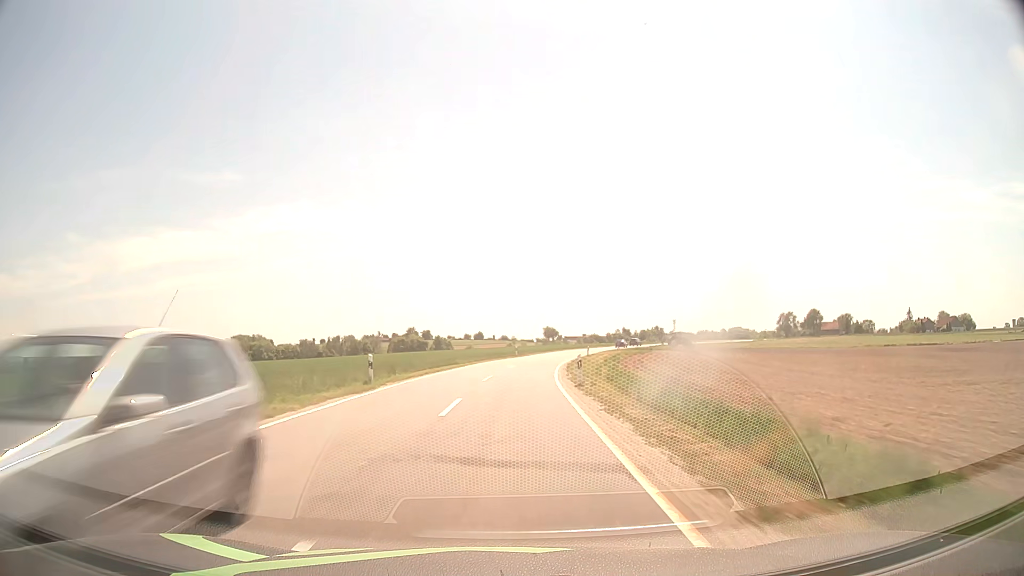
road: tertiary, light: Day
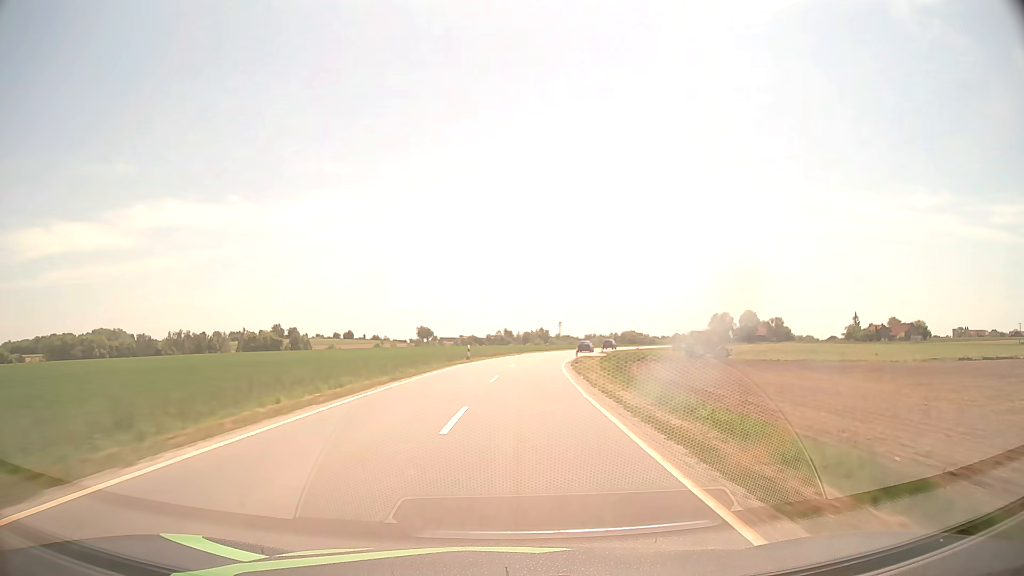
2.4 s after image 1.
(+5.1, +63.1) m; +10°
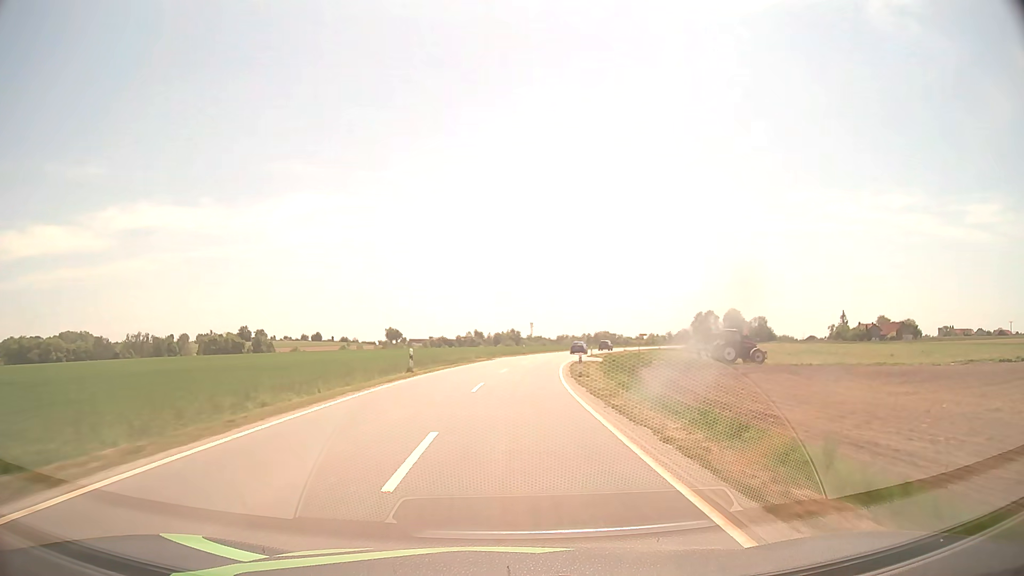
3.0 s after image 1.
(+0.4, +15.8) m; +3°
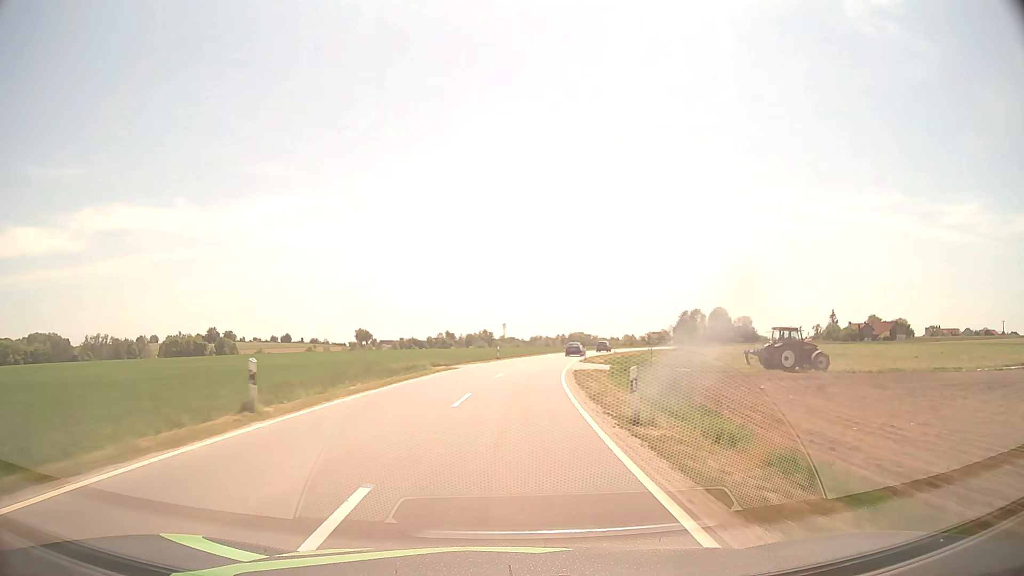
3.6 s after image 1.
(+0.3, +15.8) m; +2°
(0, +10) (+1, +20) (+1, +30) (+2, +40) (+4, +50) (+5, +60) (+7, +70) (+9, +79) (+11, +89) (+14, +99) m
